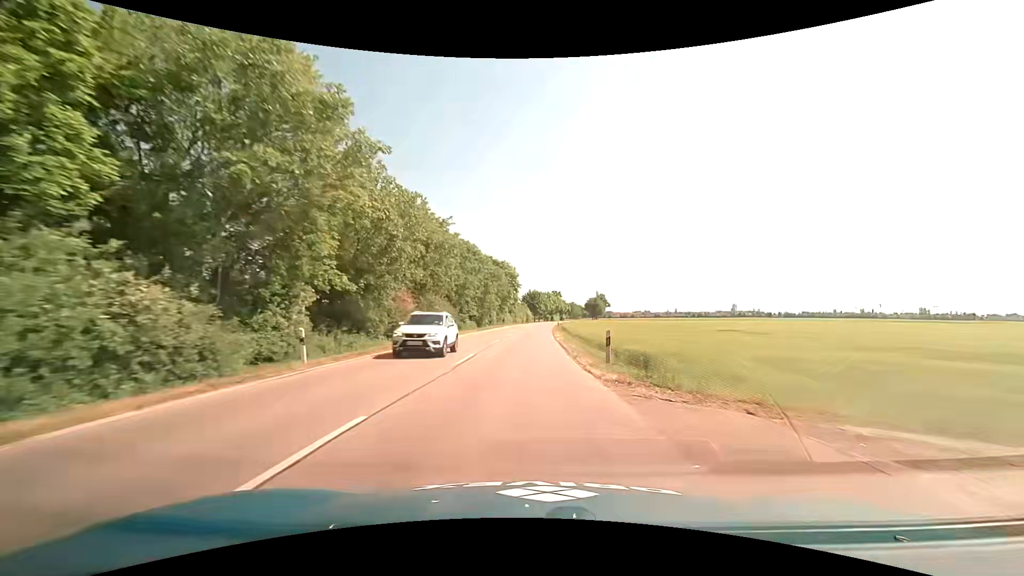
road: tertiary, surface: asphalt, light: Day
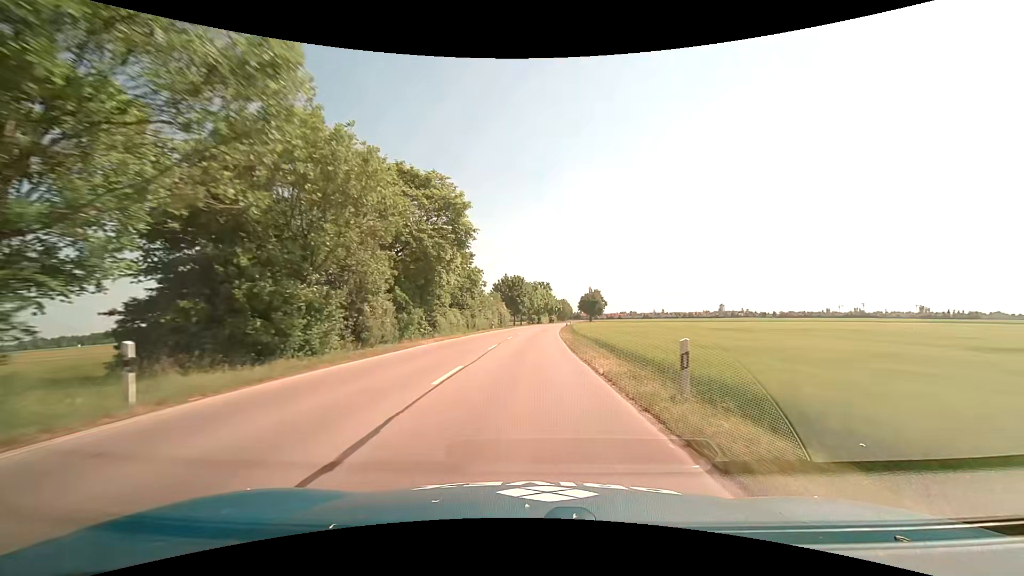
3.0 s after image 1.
(+0.8, +54.0) m; +2°
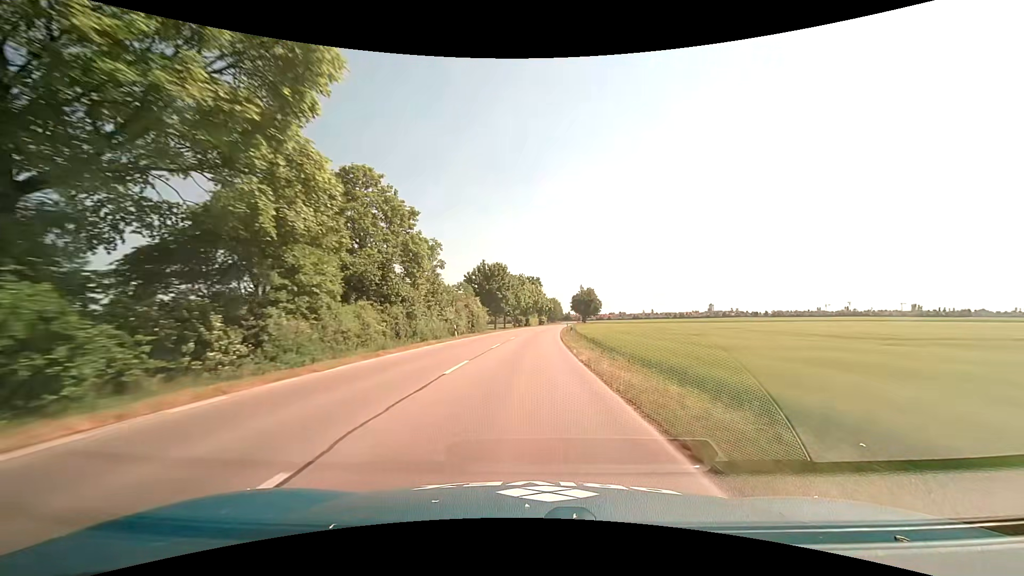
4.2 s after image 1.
(+0.3, +22.3) m; +2°
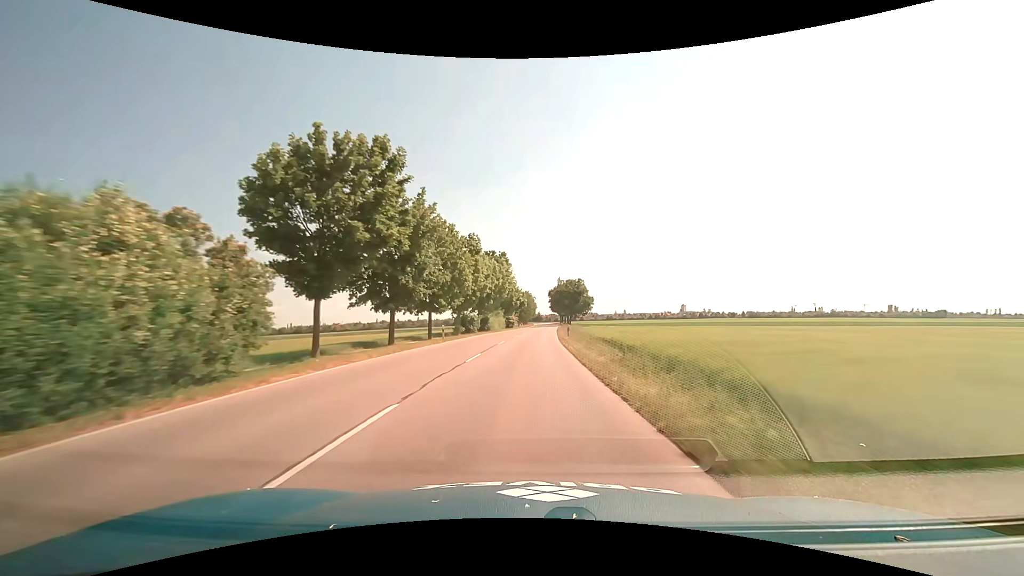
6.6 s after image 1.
(+1.0, +45.5) m; +3°
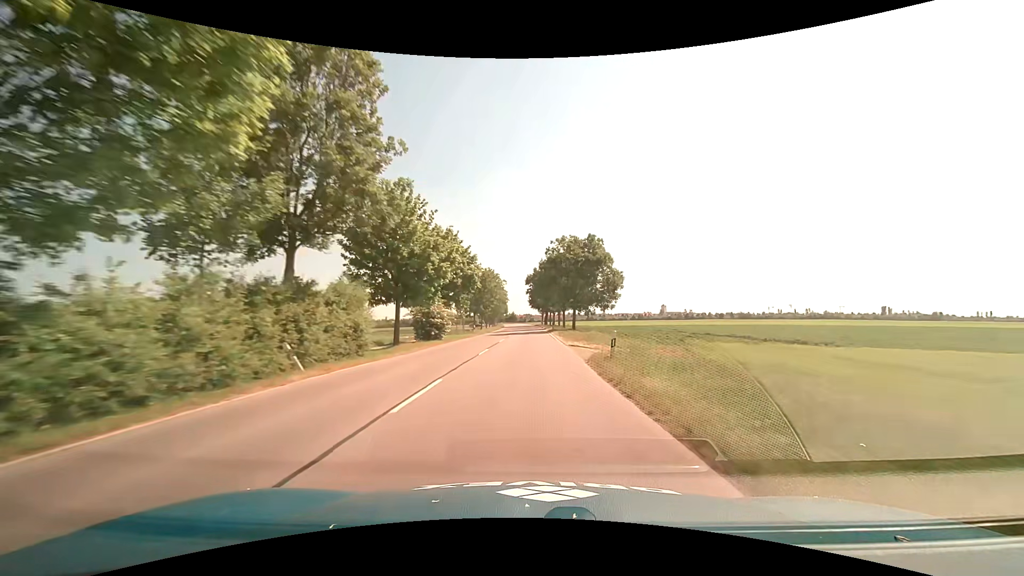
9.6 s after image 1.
(+1.5, +57.9) m; +2°
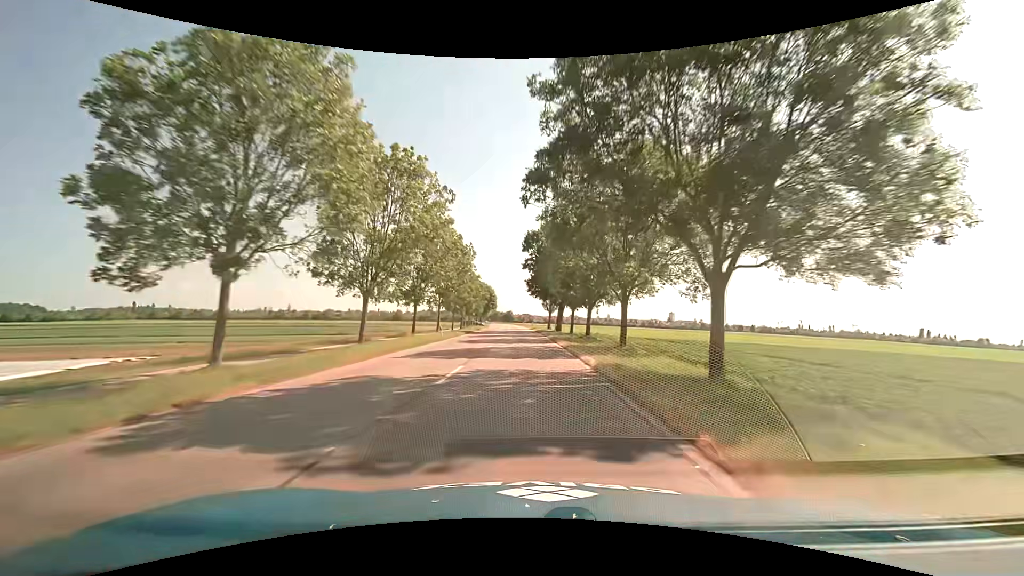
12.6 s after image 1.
(+0.9, +58.4) m; +1°
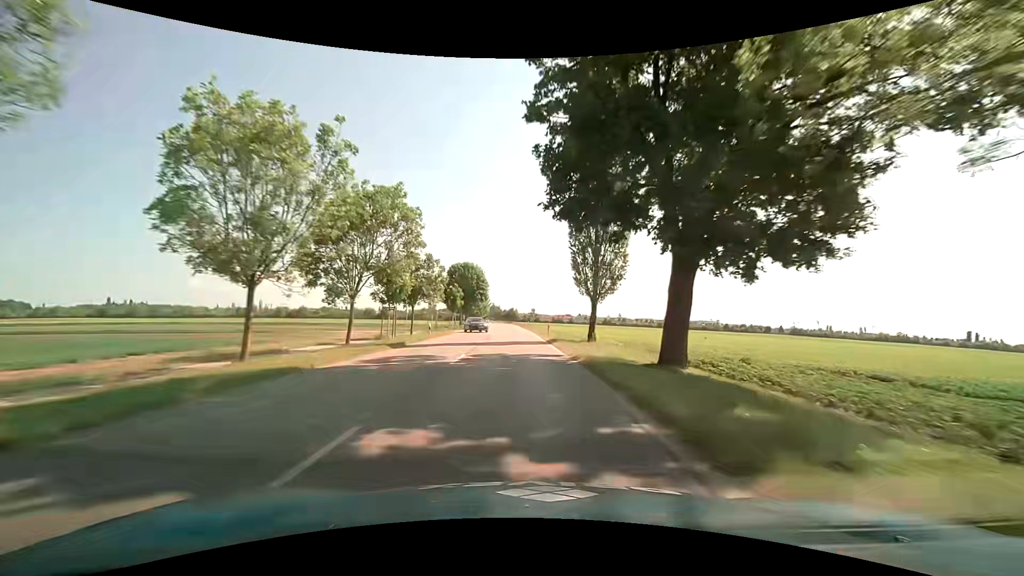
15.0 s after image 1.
(-0.4, +45.2) m; -1°
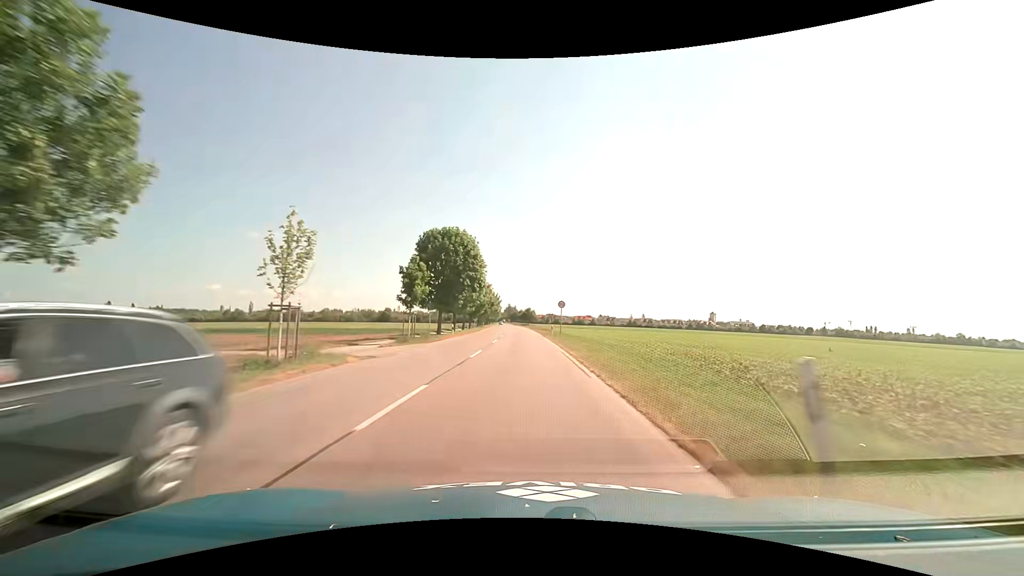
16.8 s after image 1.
(-0.4, +33.0) m; -2°
(0, +10) (0, +20) (0, +30) (-1, +40) (-1, +50) (-1, +60) (-1, +70) (-2, +80) (-2, +90) (-3, +100) m
